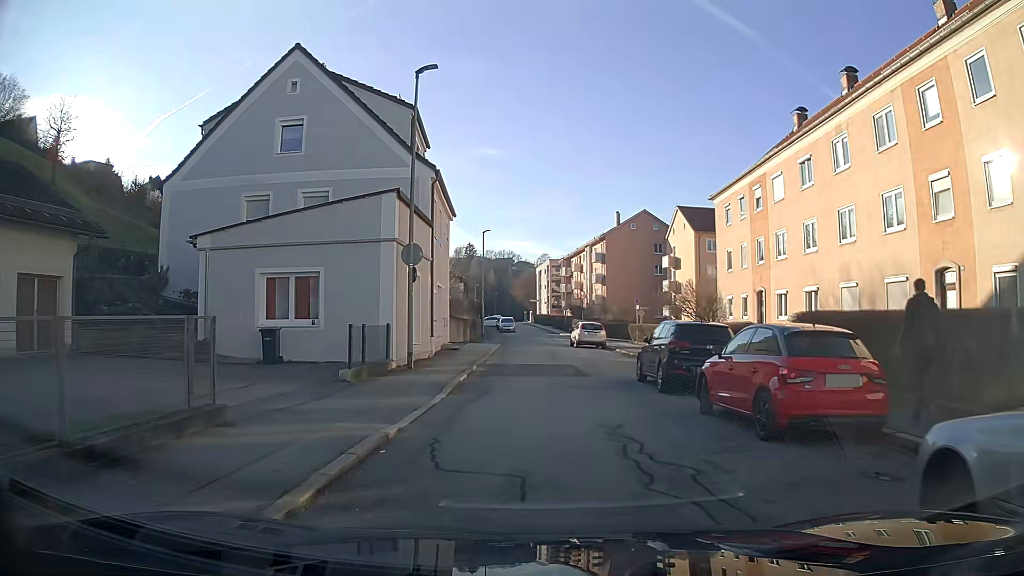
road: residential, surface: asphalt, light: Day
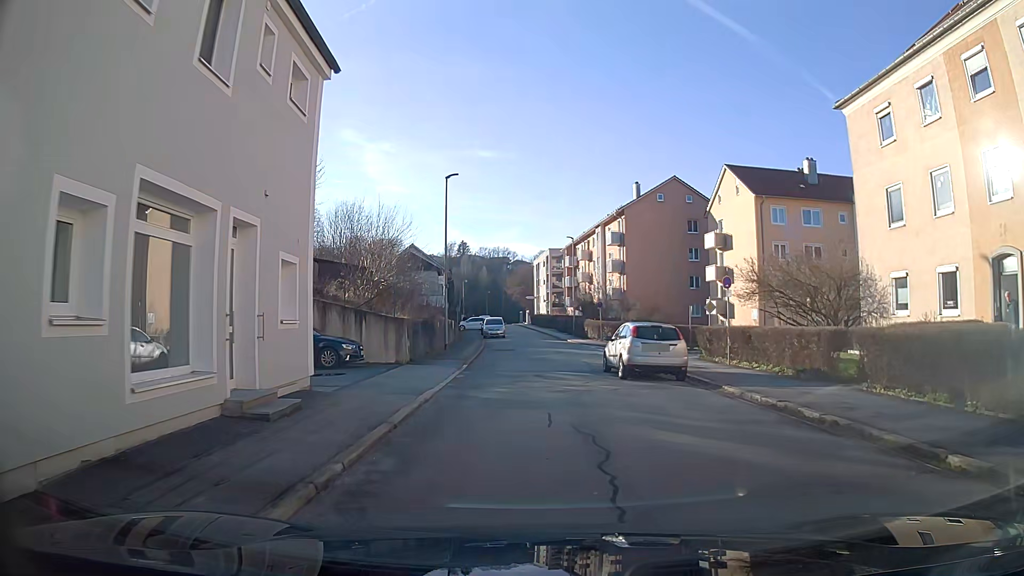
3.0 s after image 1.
(+0.2, +20.3) m; 0°
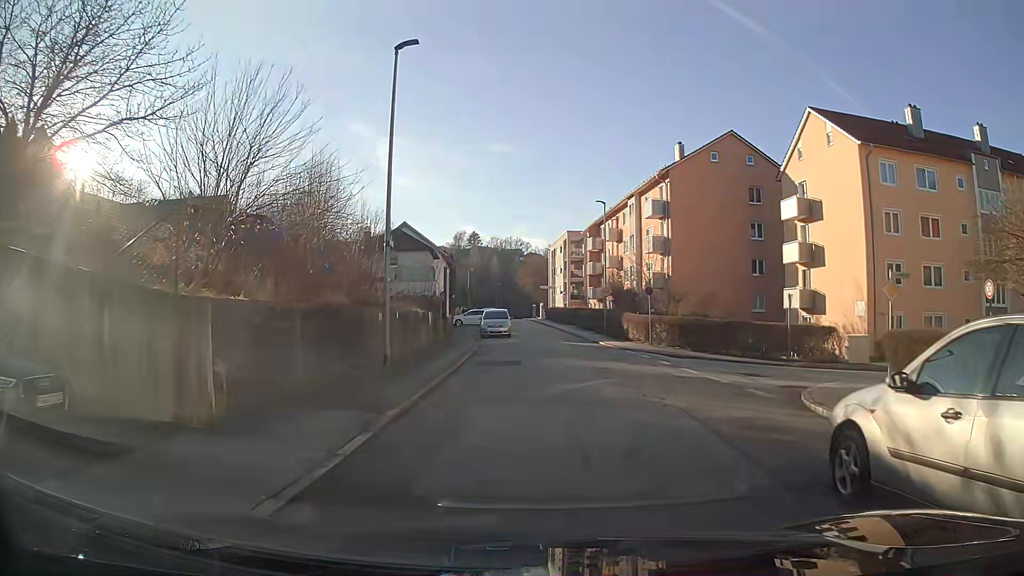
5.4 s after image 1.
(-0.2, +14.8) m; 0°
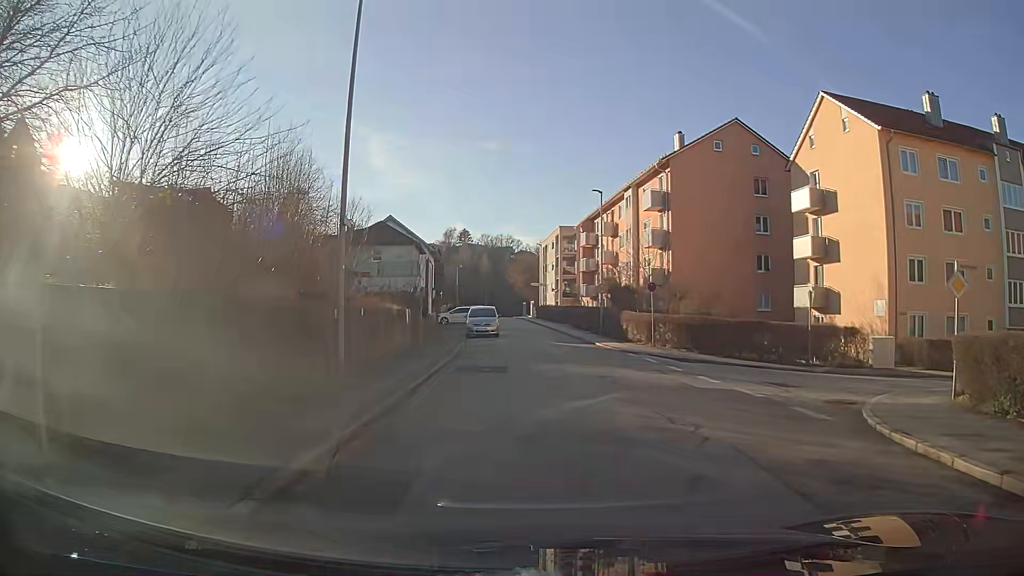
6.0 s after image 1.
(0.0, +3.1) m; +1°
